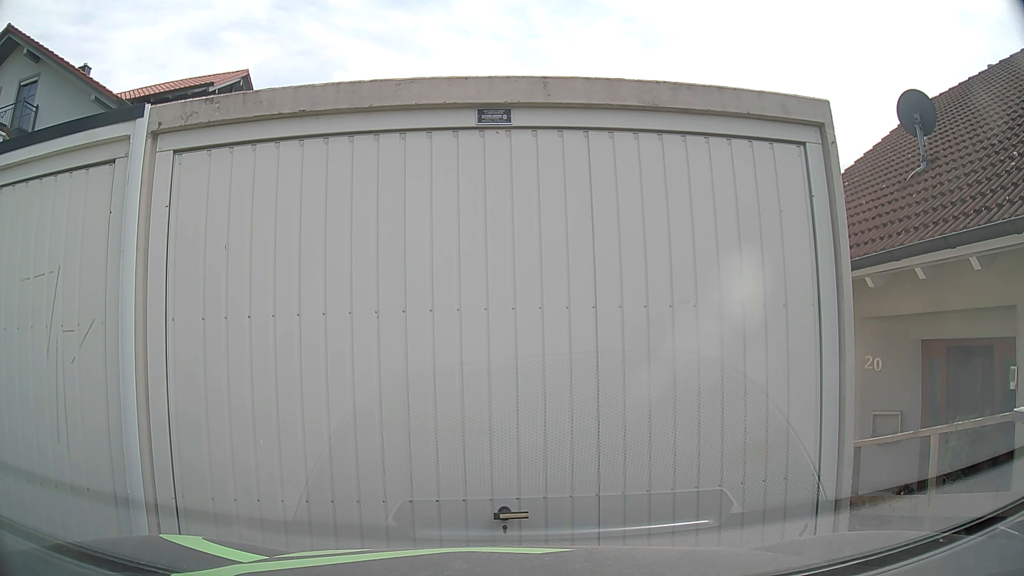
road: residential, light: Day
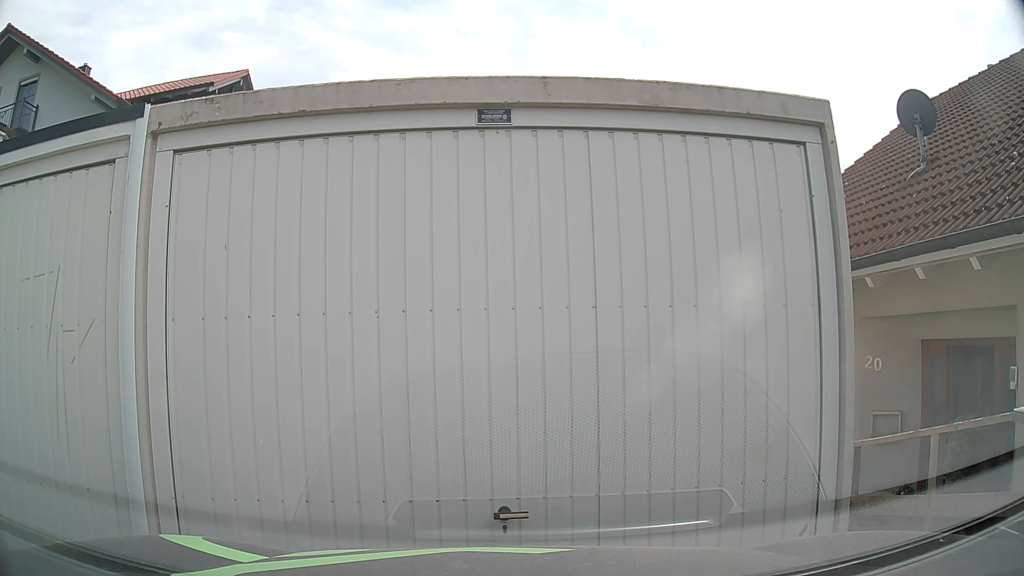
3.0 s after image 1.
(0.0, 0.0) m; 0°
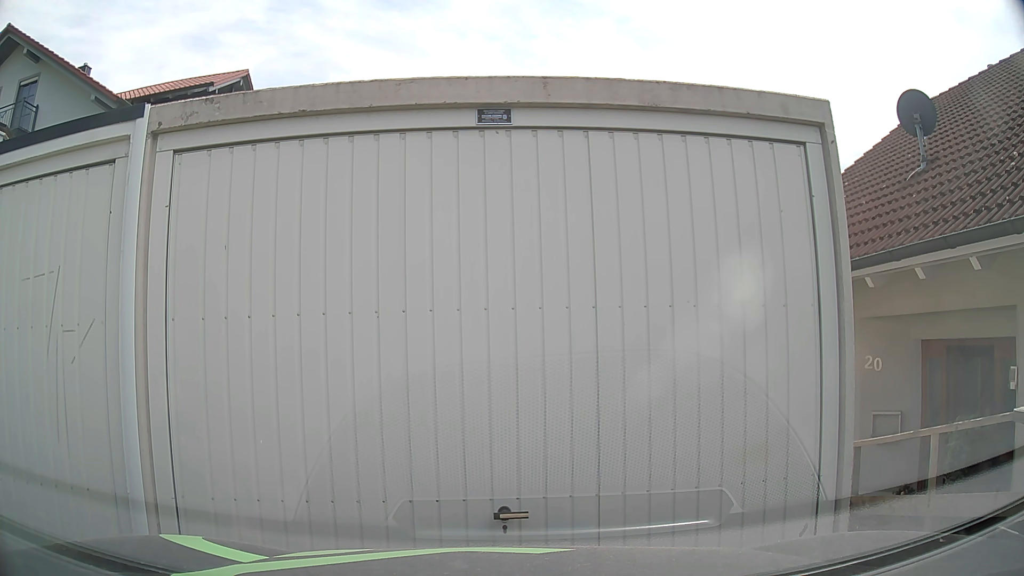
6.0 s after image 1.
(0.0, 0.0) m; 0°
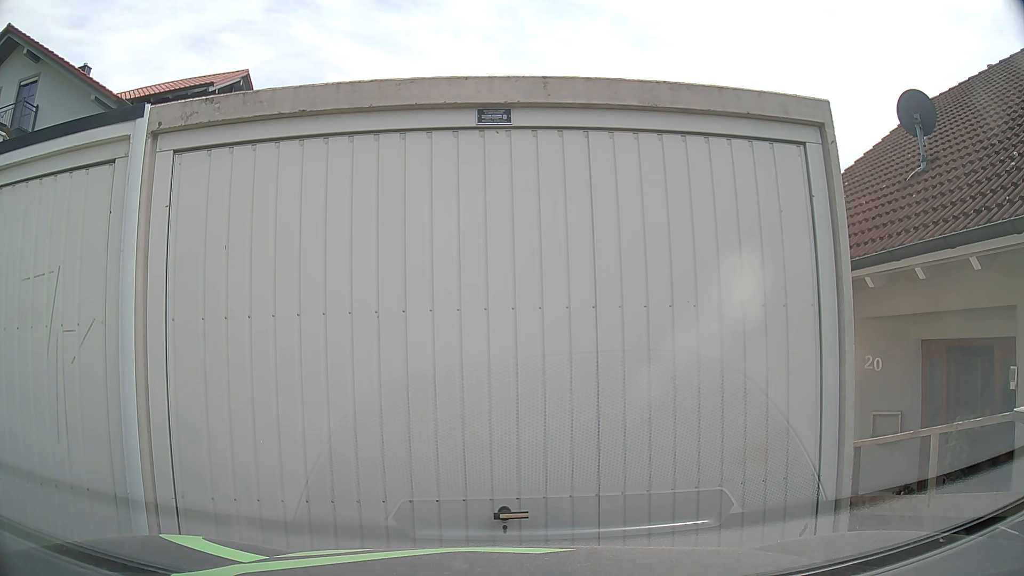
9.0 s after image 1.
(0.0, 0.0) m; 0°
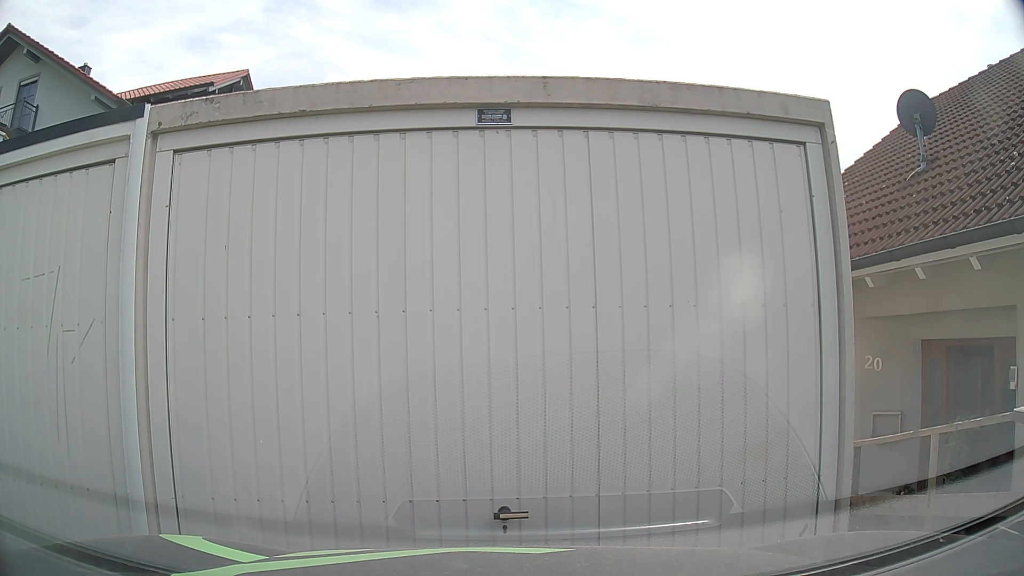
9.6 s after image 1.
(0.0, 0.0) m; 0°
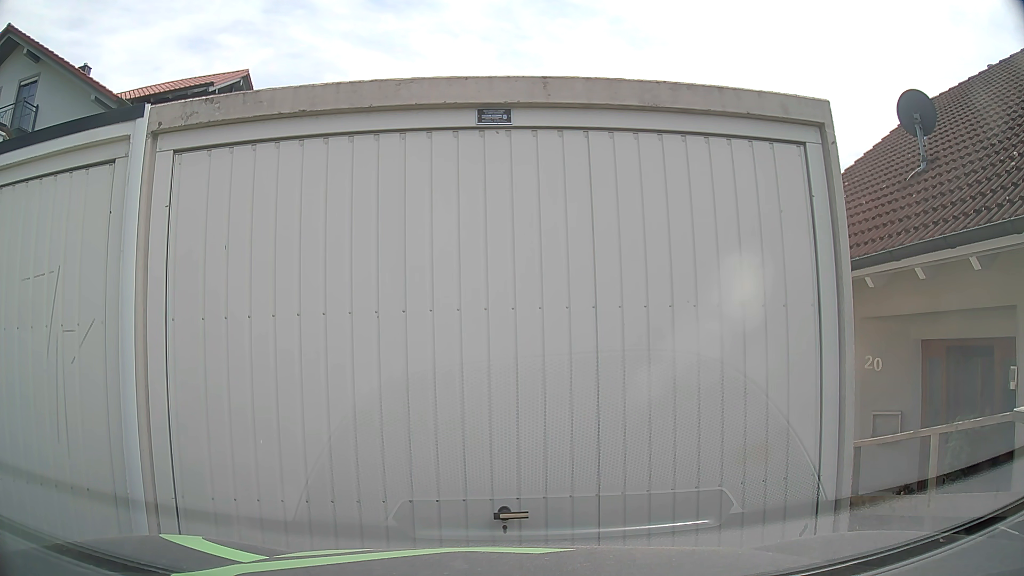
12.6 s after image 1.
(0.0, 0.0) m; 0°
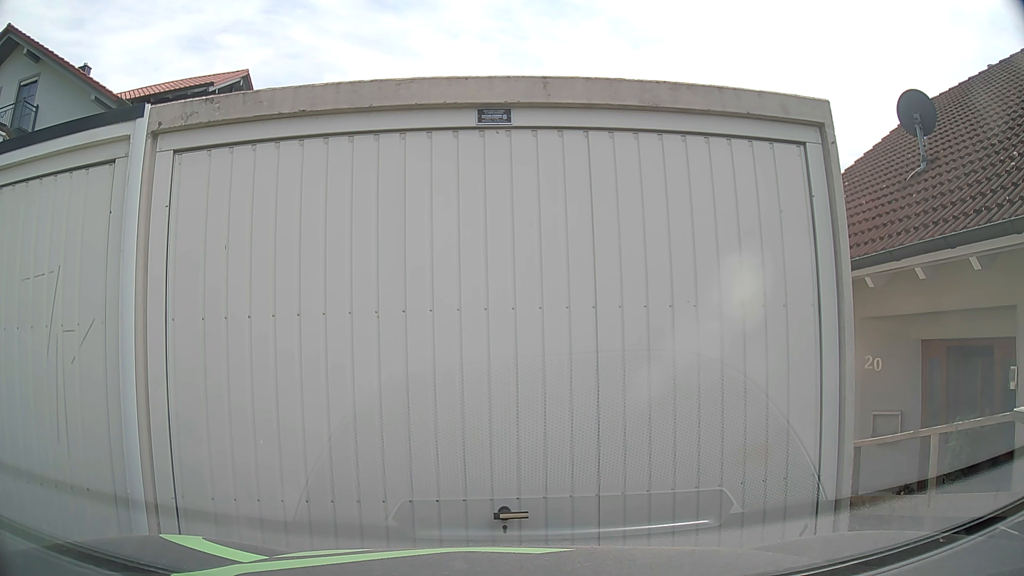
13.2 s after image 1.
(0.0, 0.0) m; 0°
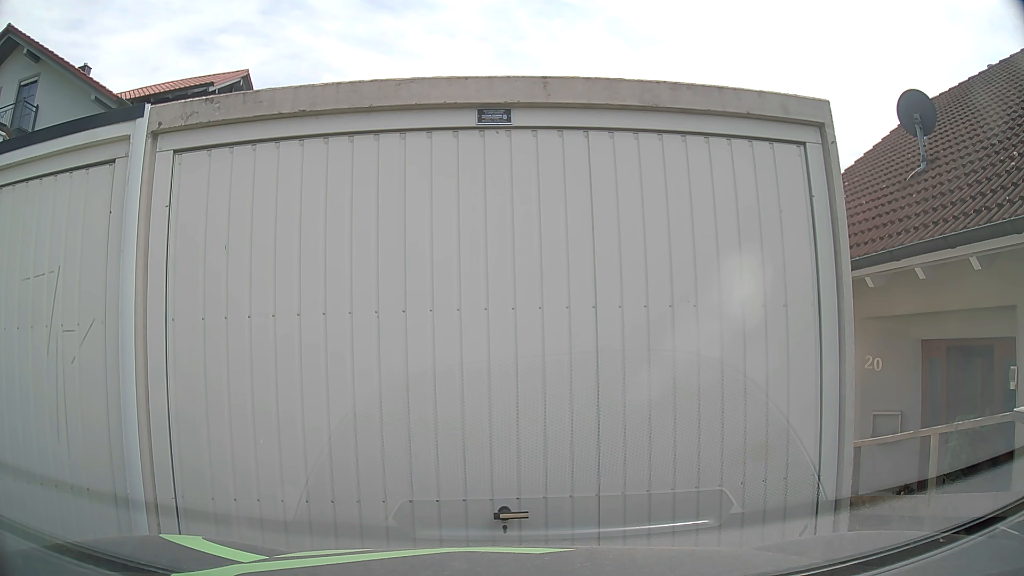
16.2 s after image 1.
(0.0, 0.0) m; 0°
